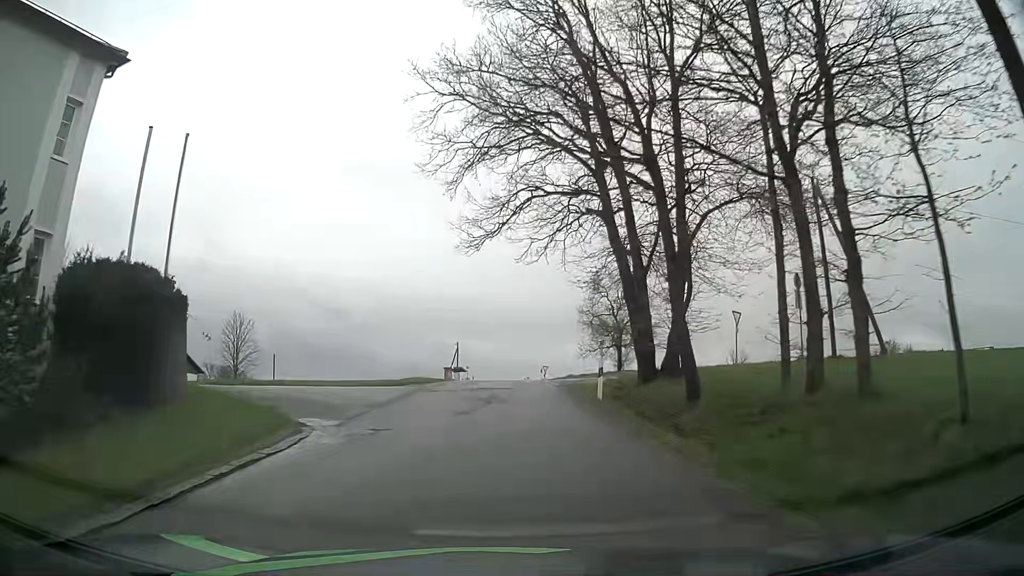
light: Day
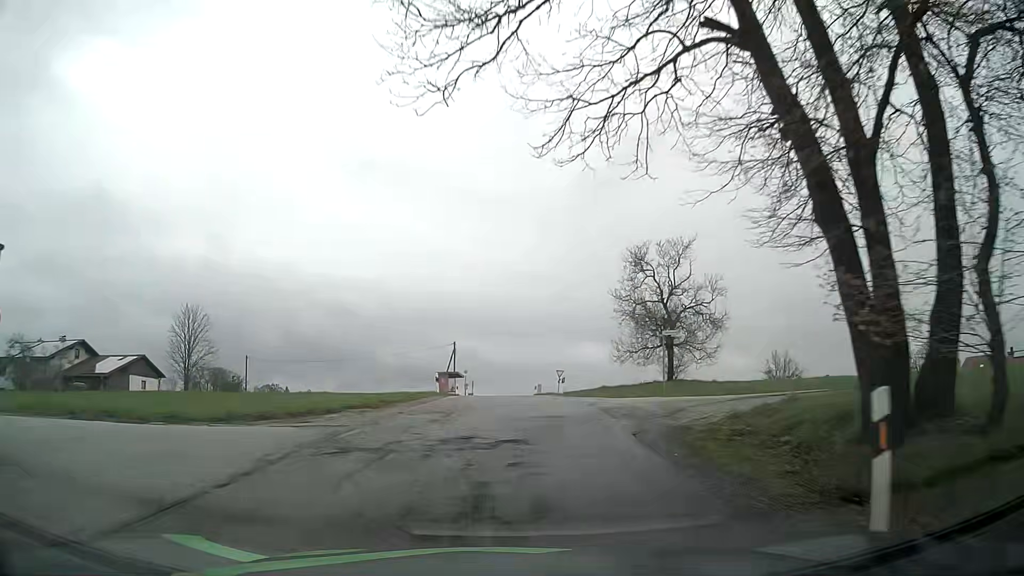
(0.0, +13.8) m; -1°
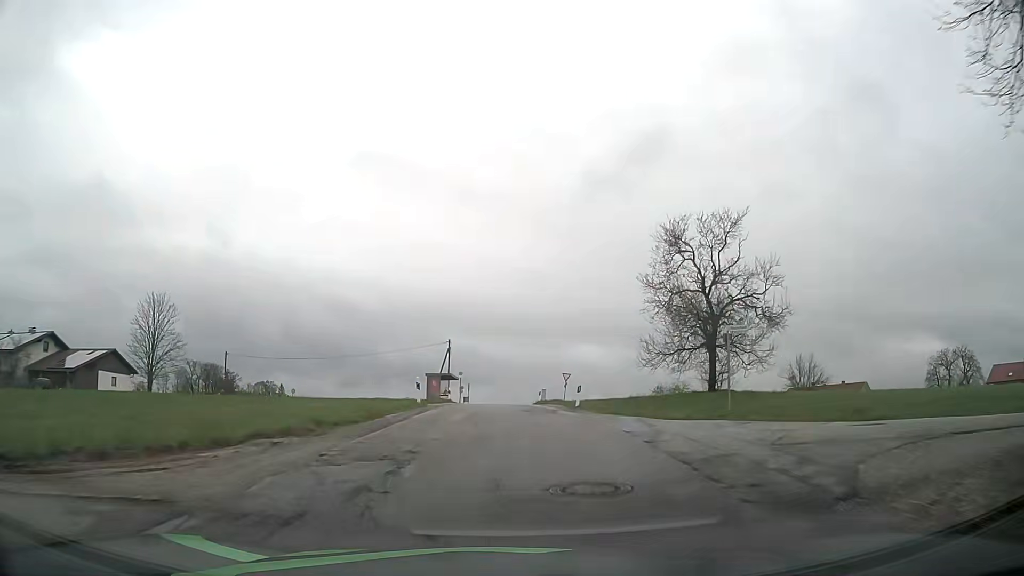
(0.0, +7.2) m; +2°
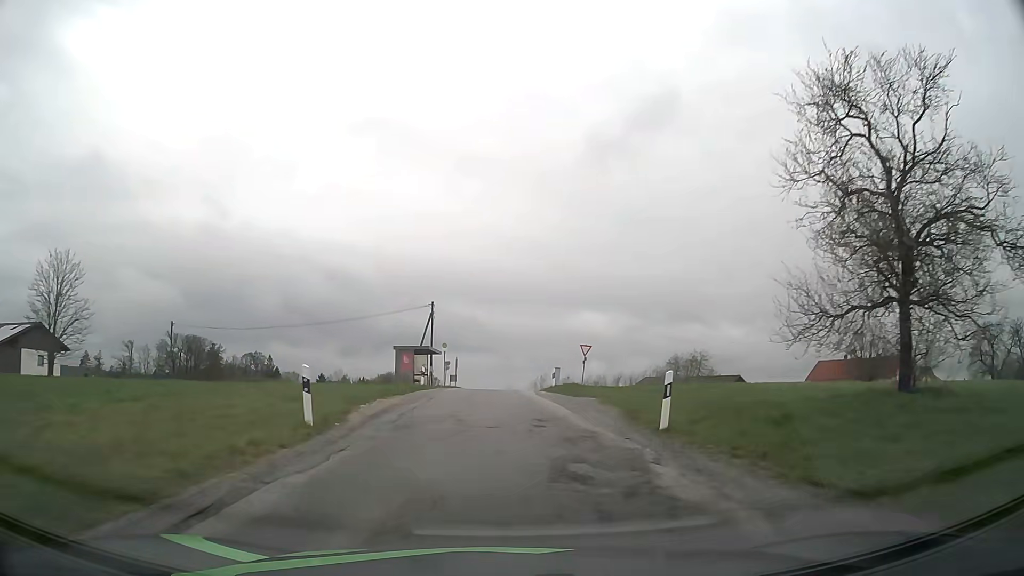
(-0.2, +14.4) m; 0°
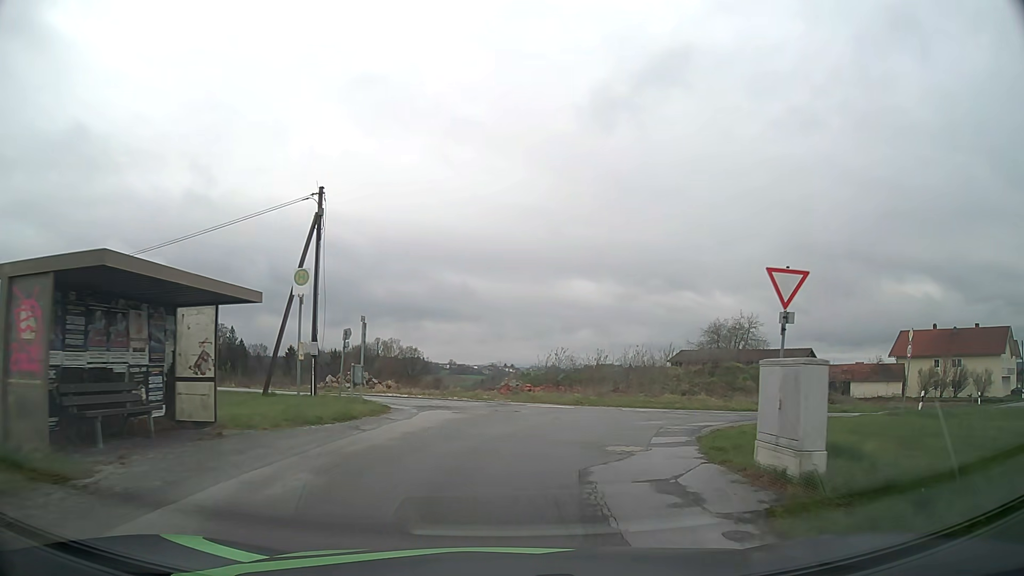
(-0.4, +30.6) m; +1°
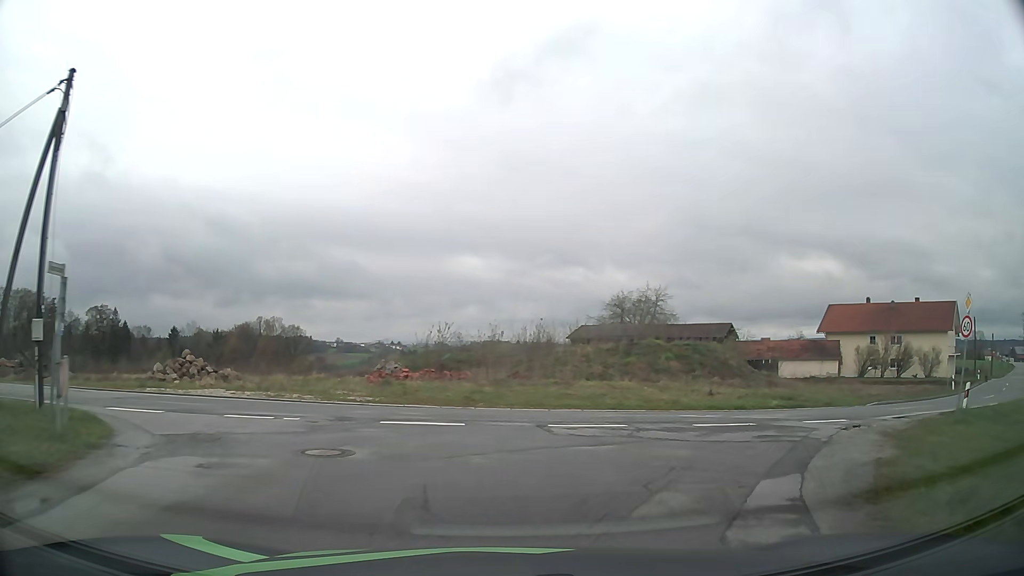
(+0.6, +9.0) m; +10°
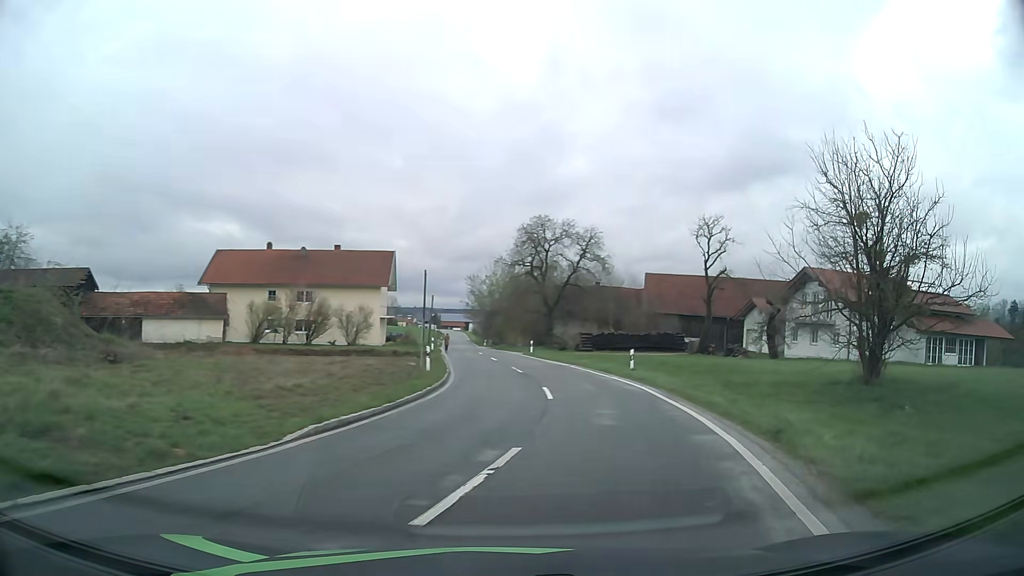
(+8.0, +17.2) m; +51°
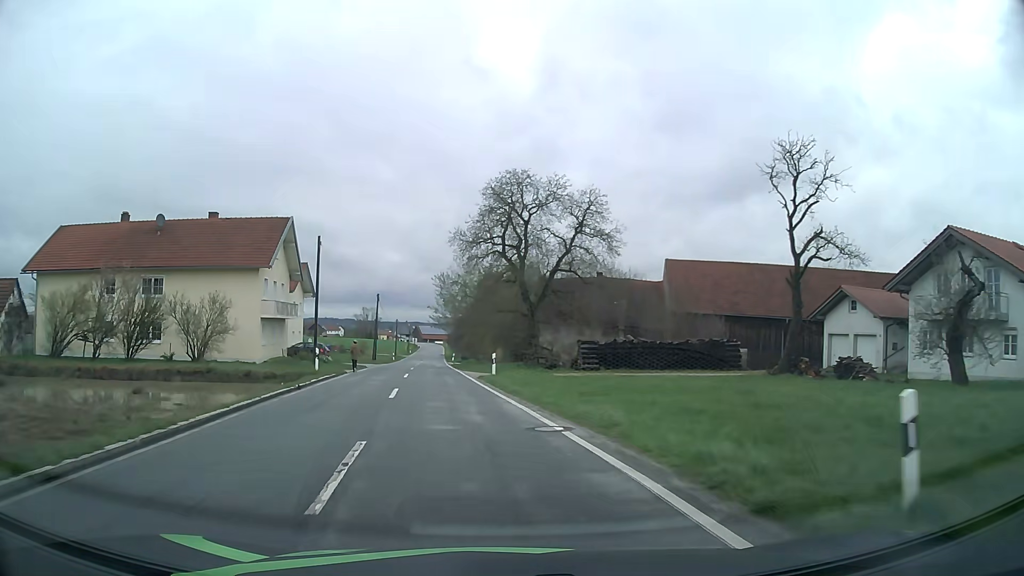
(+2.6, +24.3) m; +1°
